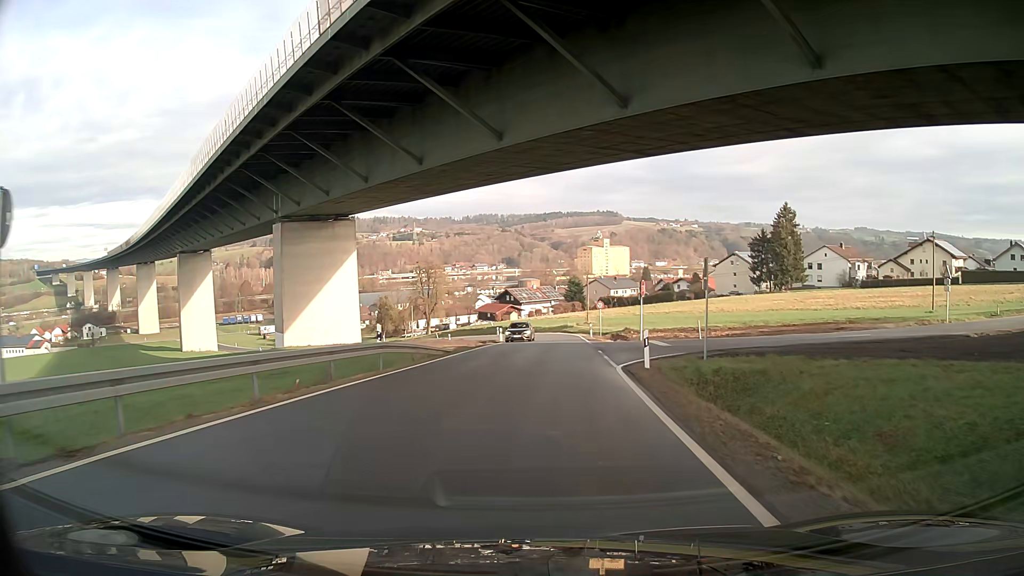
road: unclassified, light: Day
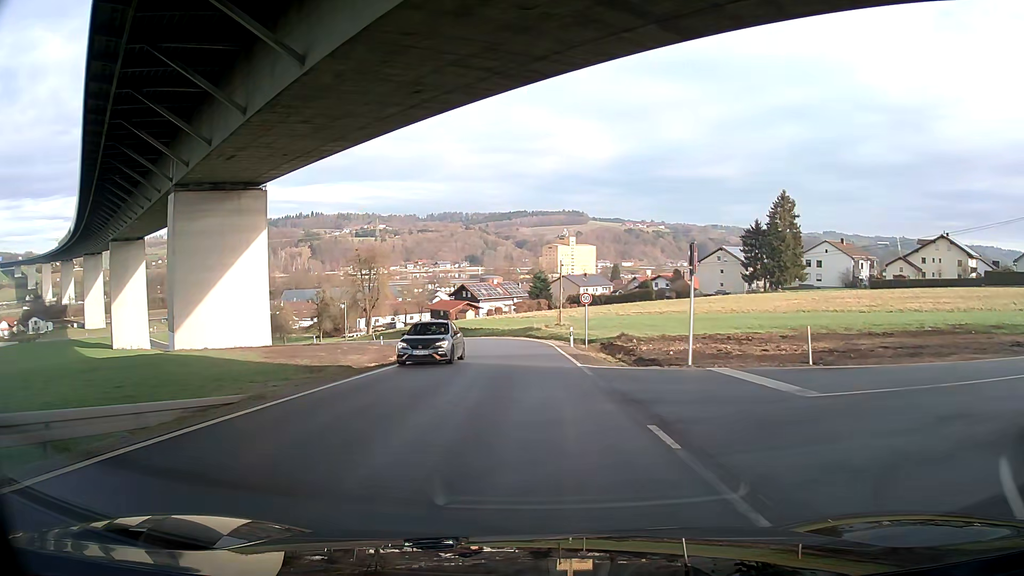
(+0.5, +19.2) m; +2°
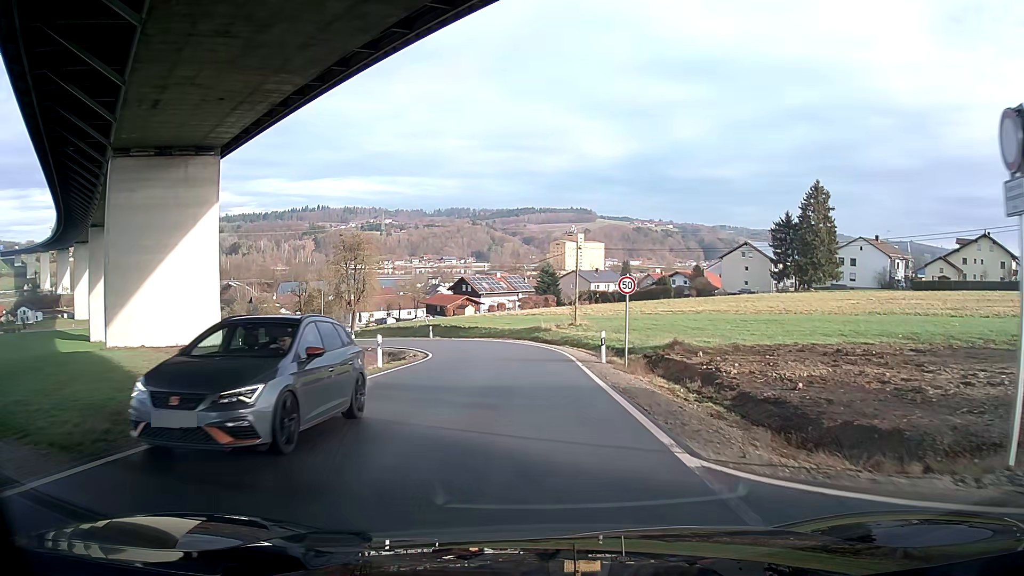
(+0.1, +12.9) m; 0°
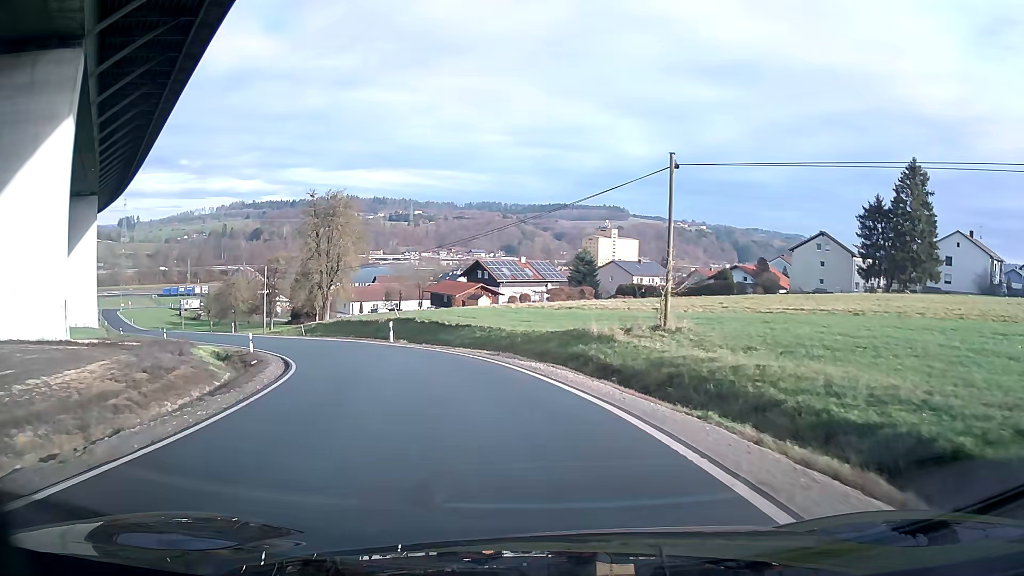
(-0.6, +24.5) m; -5°
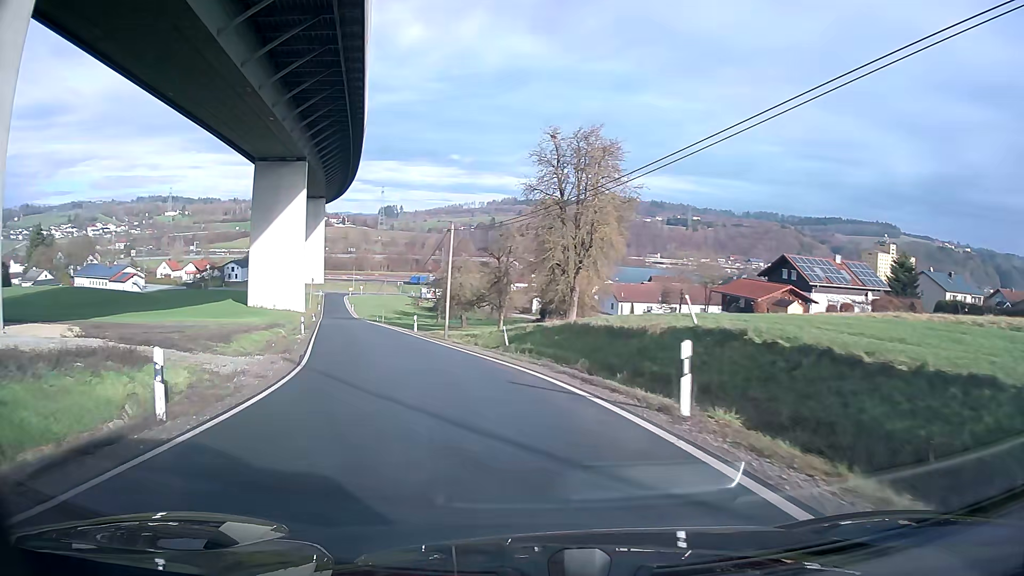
(-4.7, +23.6) m; -23°
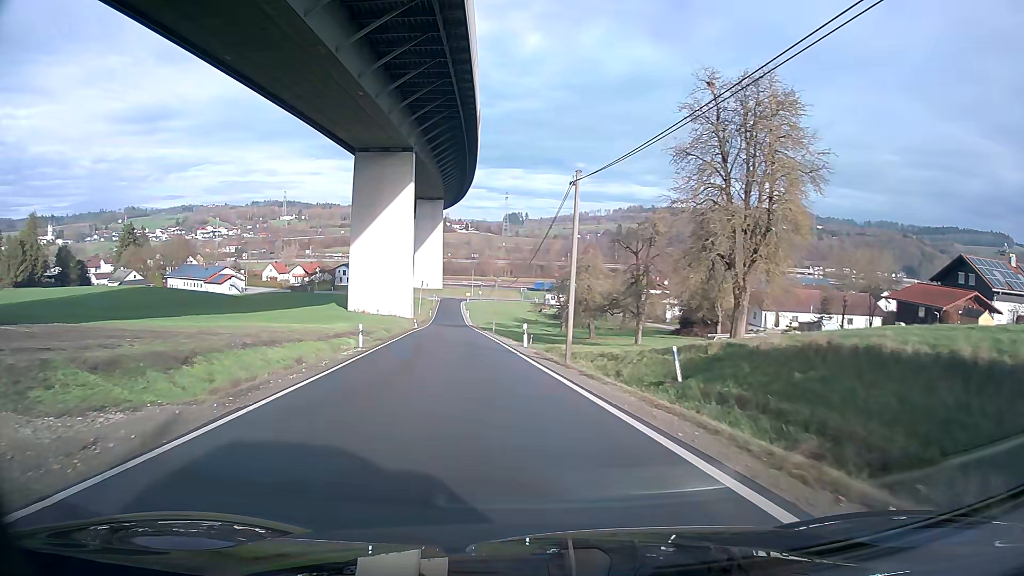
(-1.2, +12.9) m; -9°
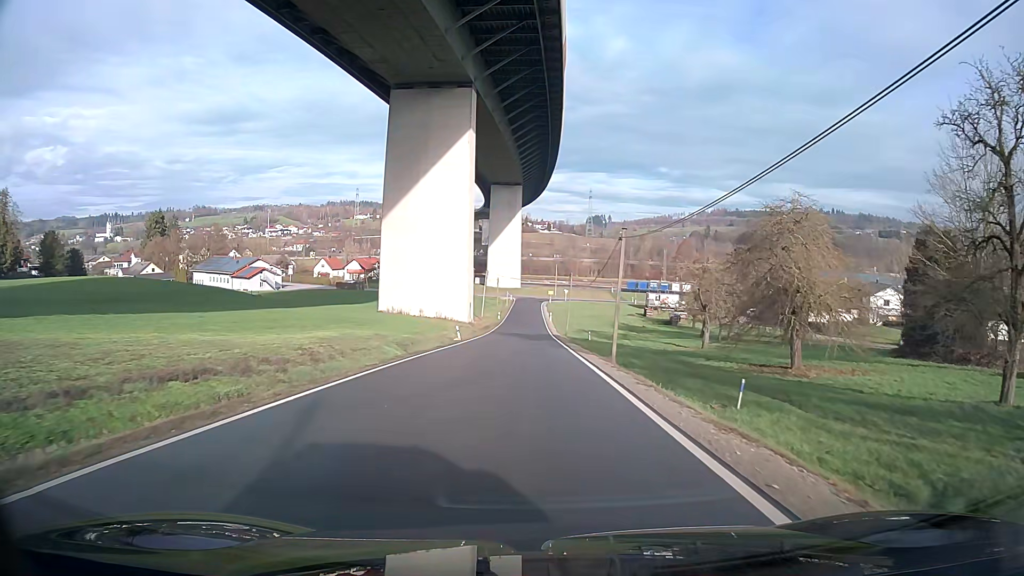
(-2.6, +34.9) m; -5°
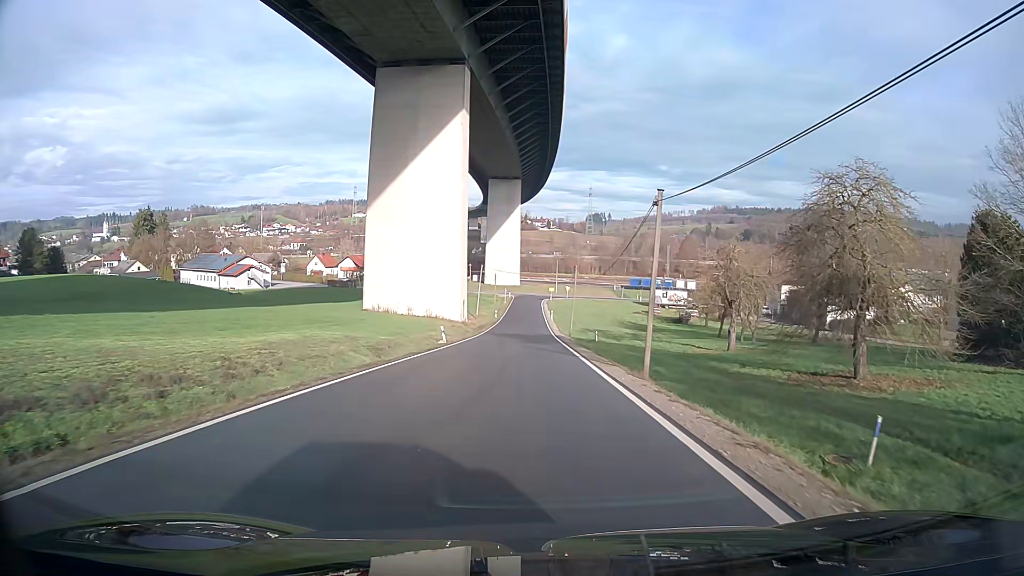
(0.0, +7.4) m; 0°
